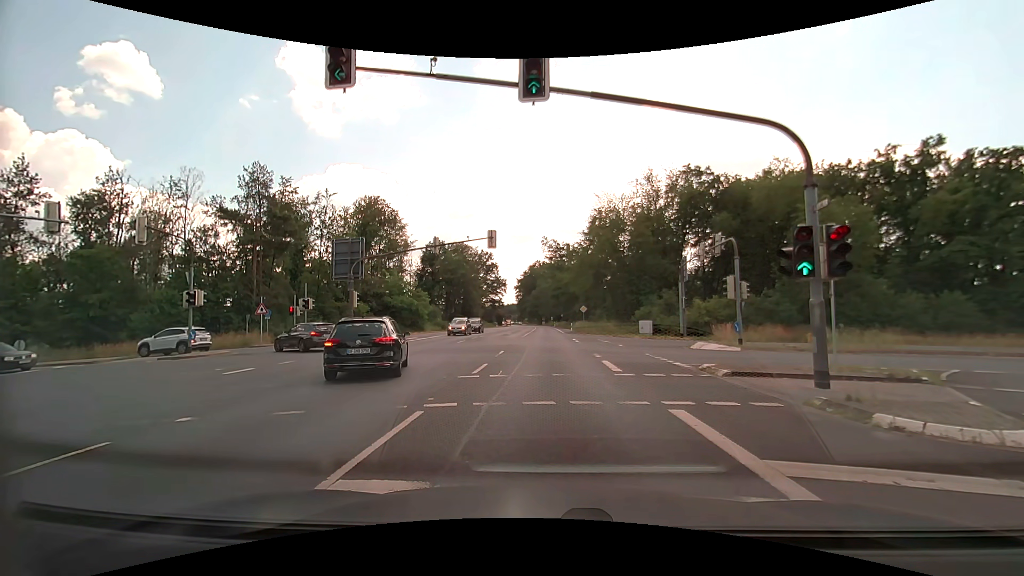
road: primary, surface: asphalt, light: Day
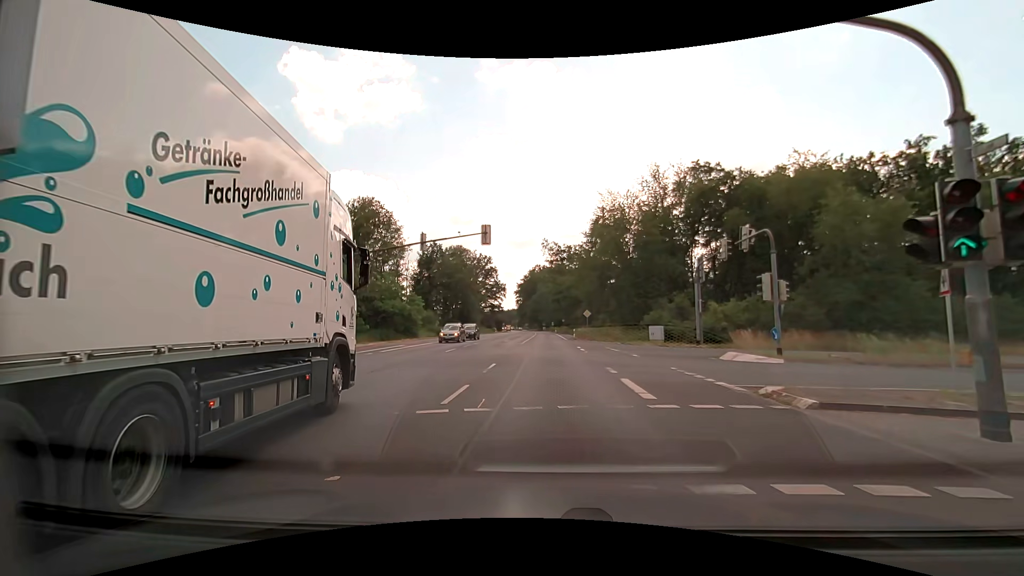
(-0.1, +4.2) m; -2°
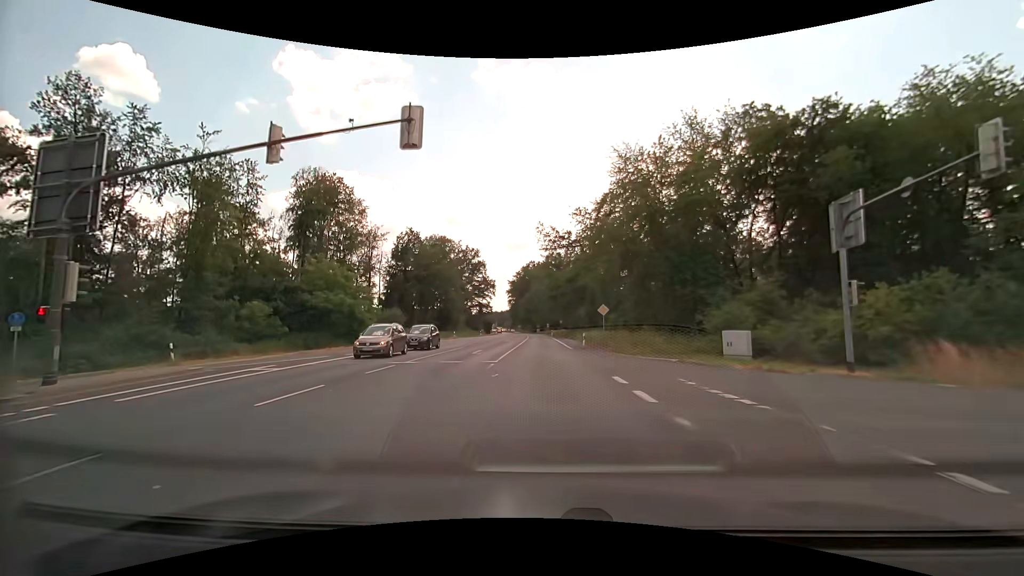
(-0.2, +18.2) m; 0°
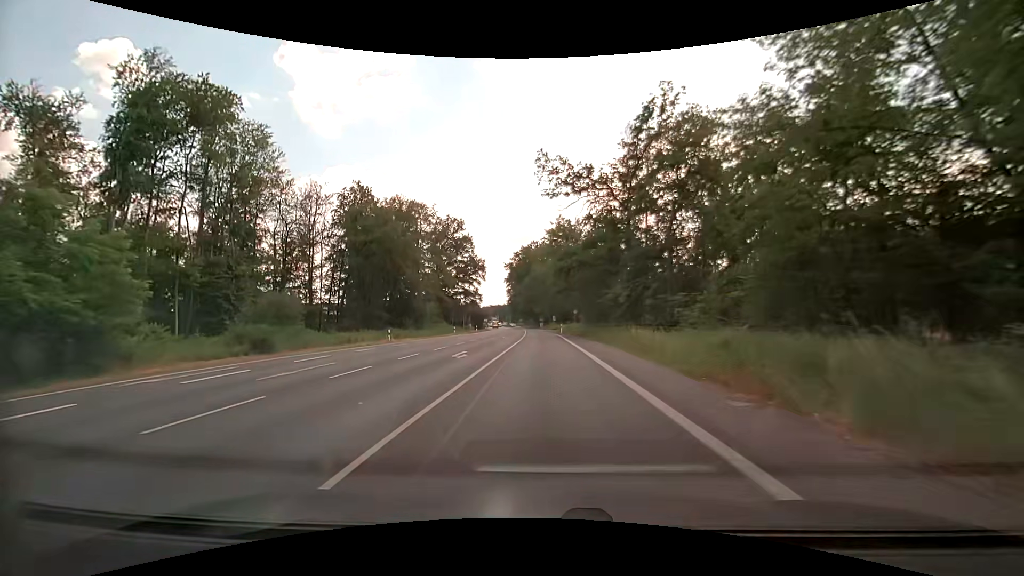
(+0.2, +32.2) m; 0°
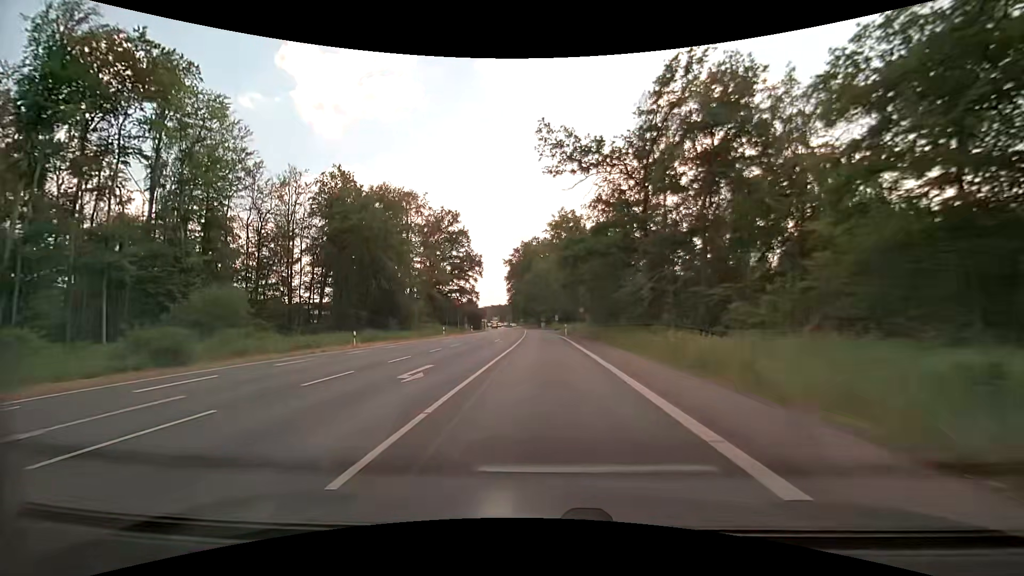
(0.0, +7.8) m; 0°
